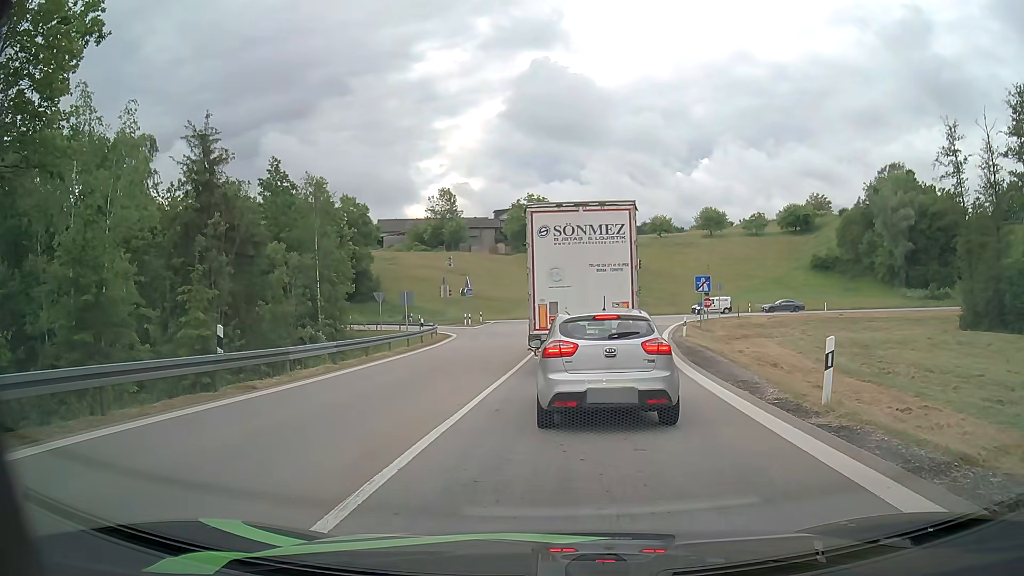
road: motorway_link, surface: asphalt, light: Day
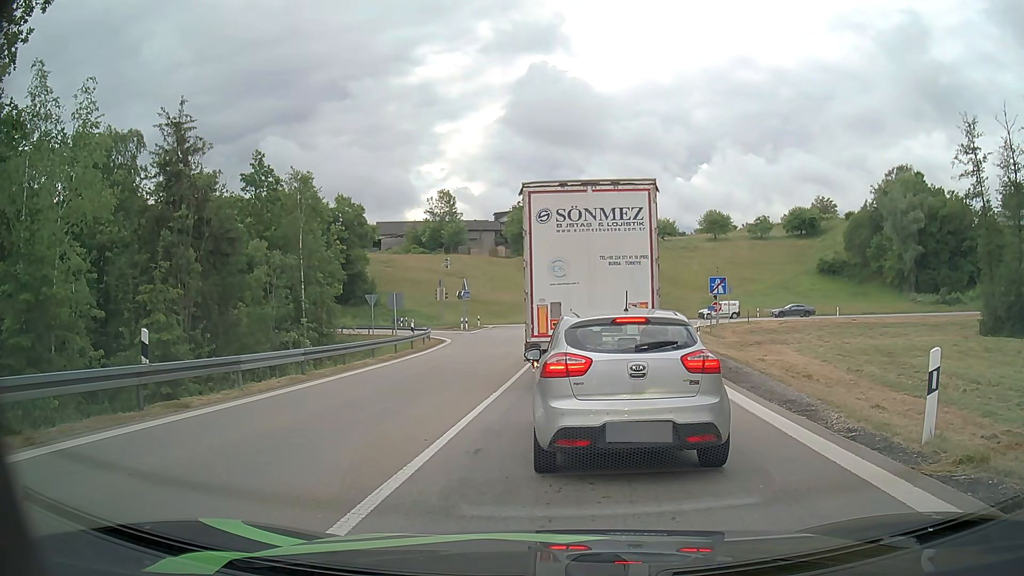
(0.0, +2.7) m; 0°
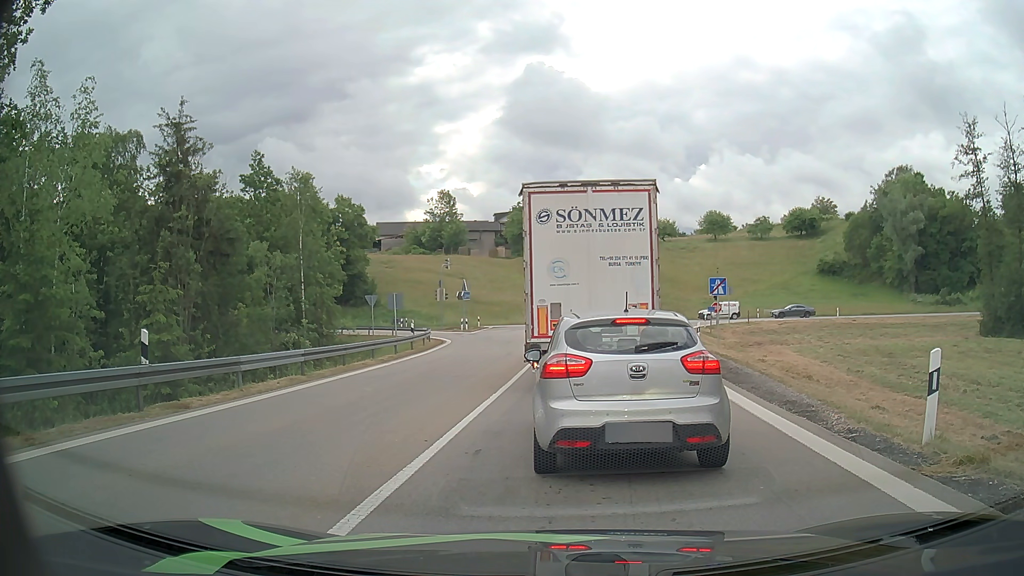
(0.0, +0.1) m; 0°
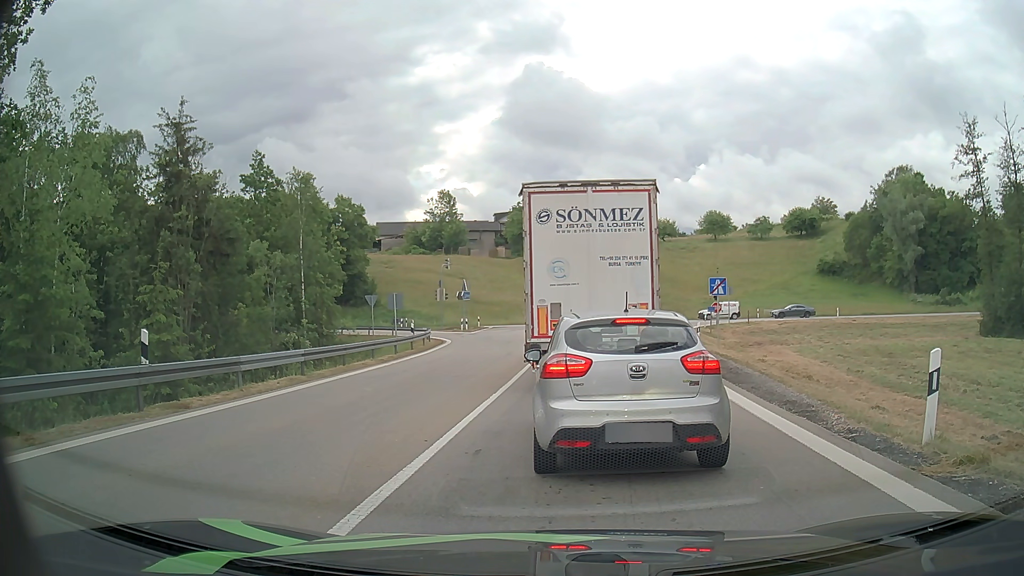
(0.0, 0.0) m; 0°
